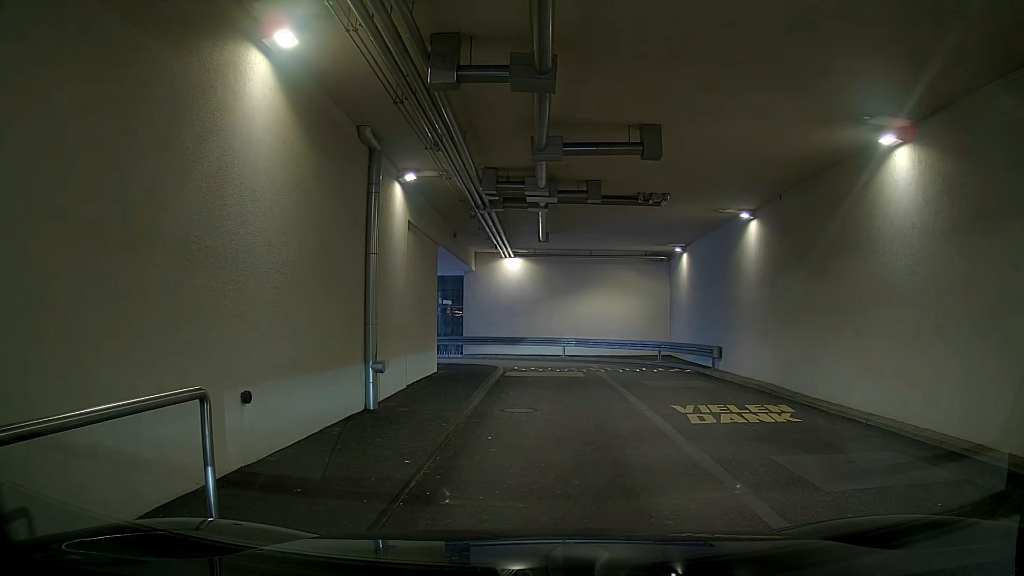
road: residential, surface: asphalt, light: Day
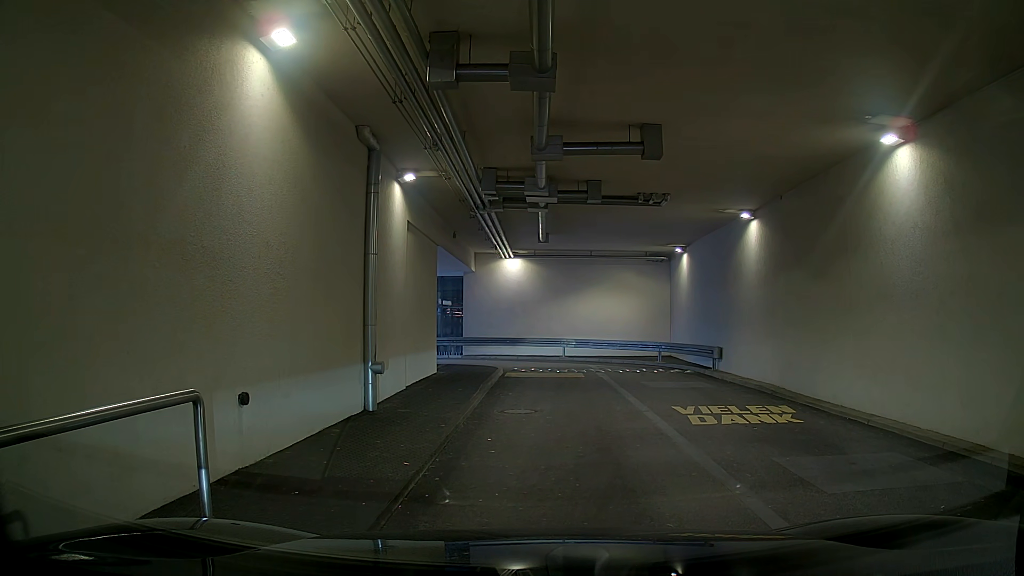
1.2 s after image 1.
(0.0, +0.1) m; 0°
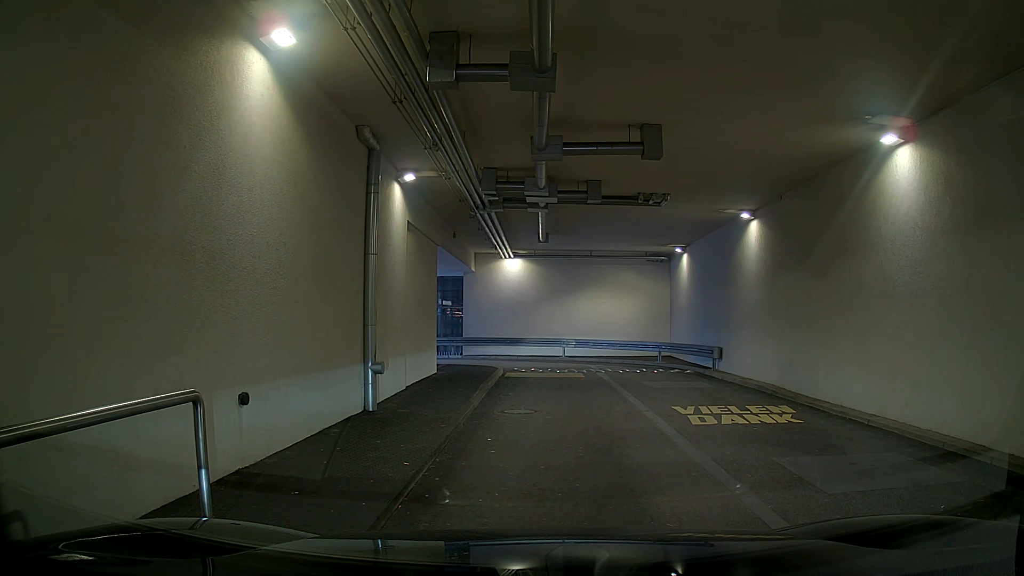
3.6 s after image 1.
(0.0, 0.0) m; 0°
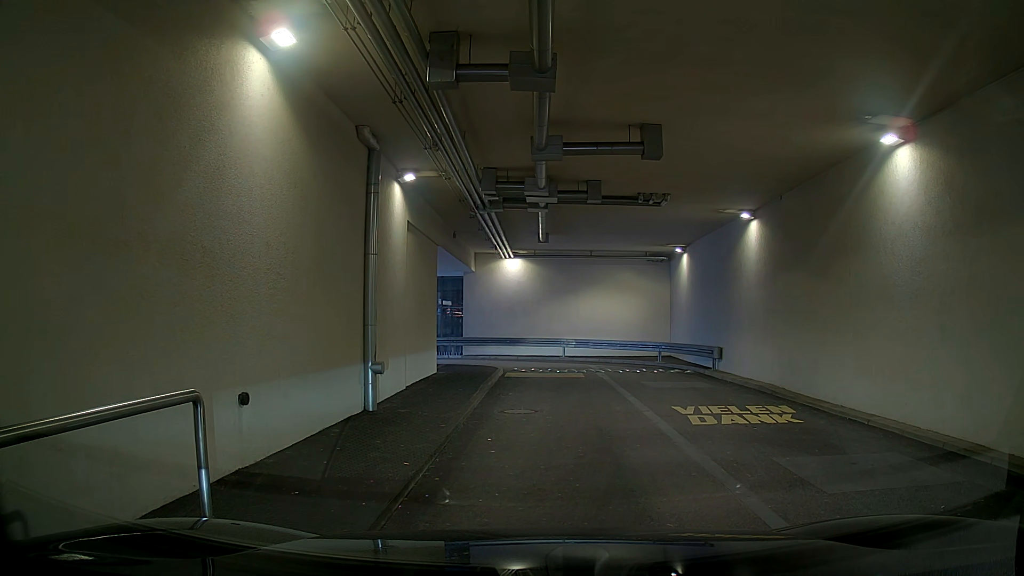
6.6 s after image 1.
(0.0, 0.0) m; 0°
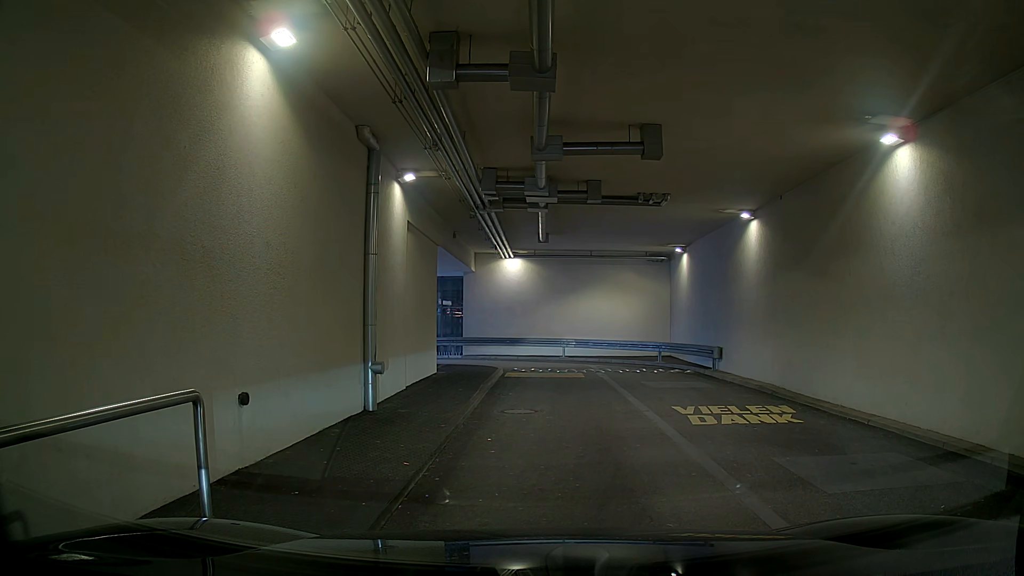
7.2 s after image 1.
(0.0, 0.0) m; 0°
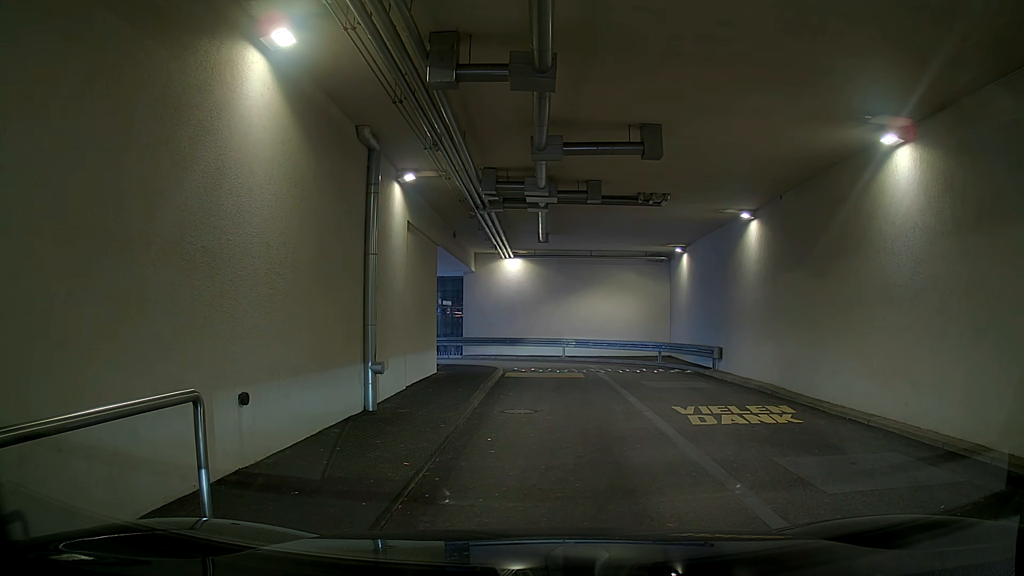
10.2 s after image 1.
(0.0, 0.0) m; 0°
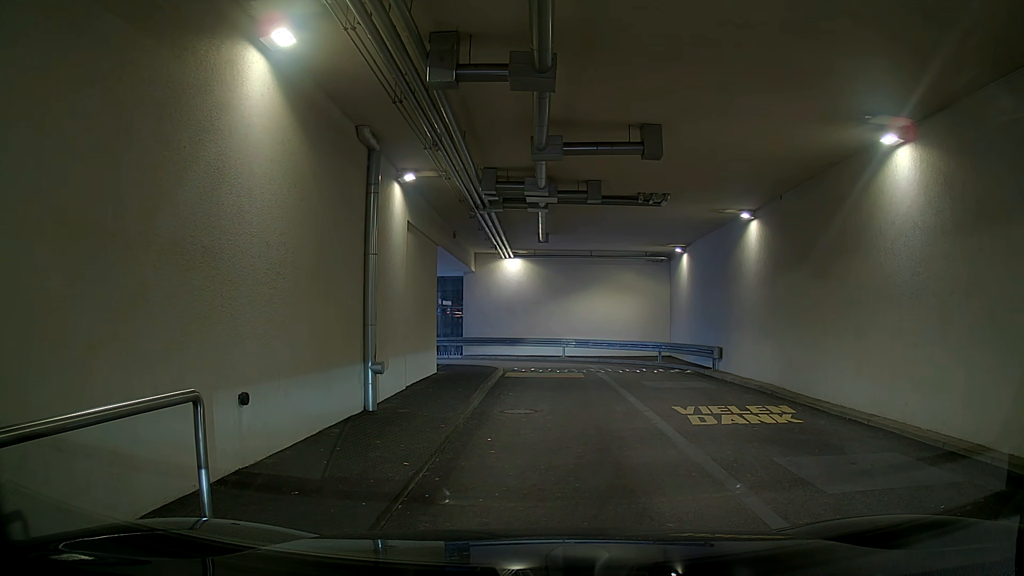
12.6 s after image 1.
(0.0, 0.0) m; 0°
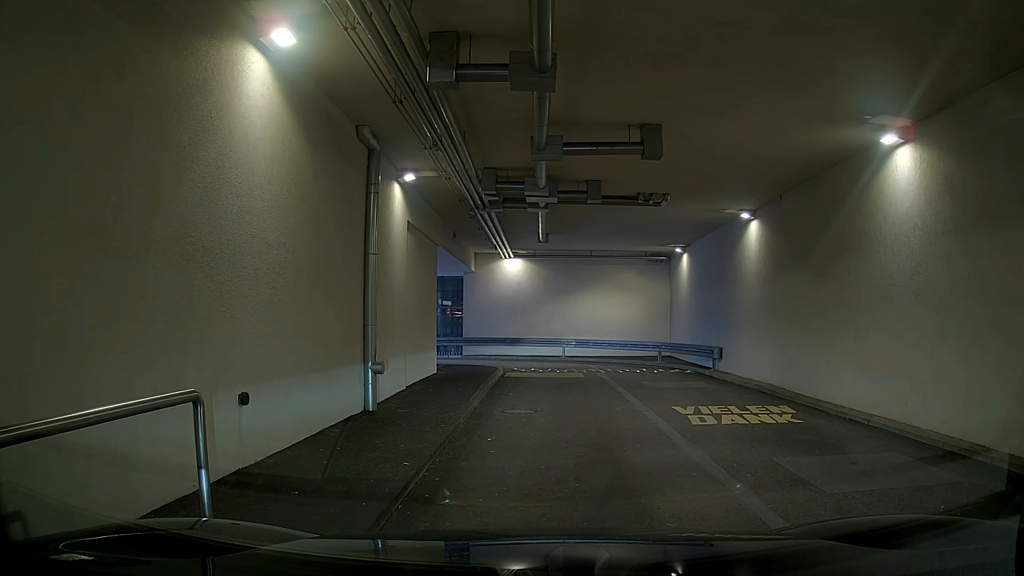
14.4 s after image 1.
(0.0, 0.0) m; 0°
